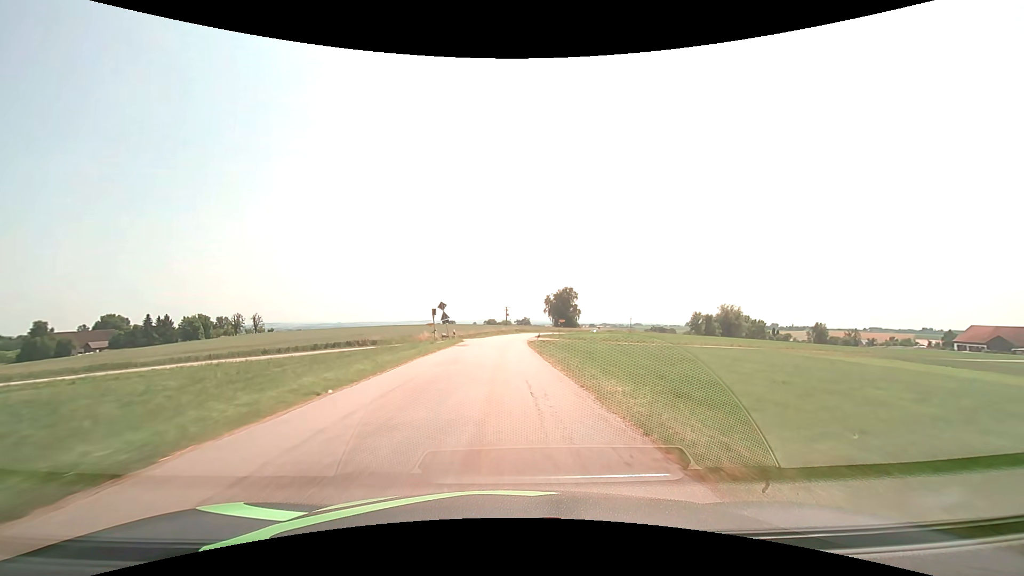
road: tertiary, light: Day
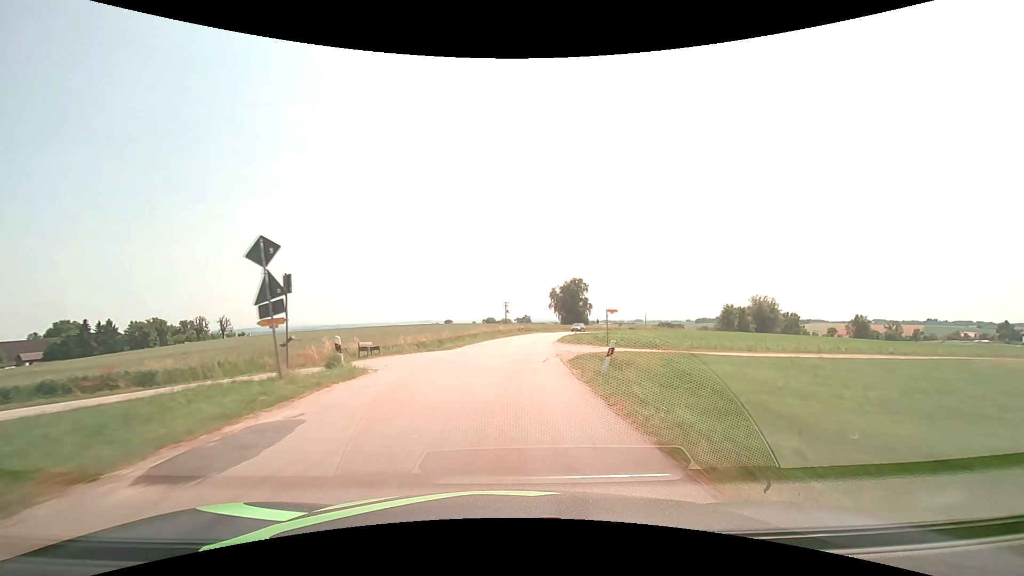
(0.0, +31.0) m; 0°
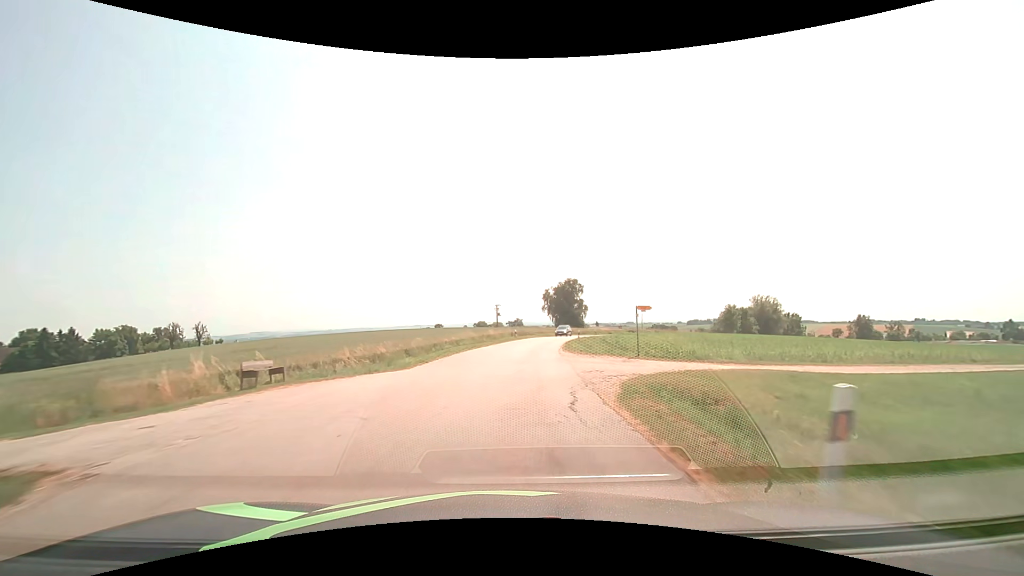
(+0.1, +9.8) m; +1°
